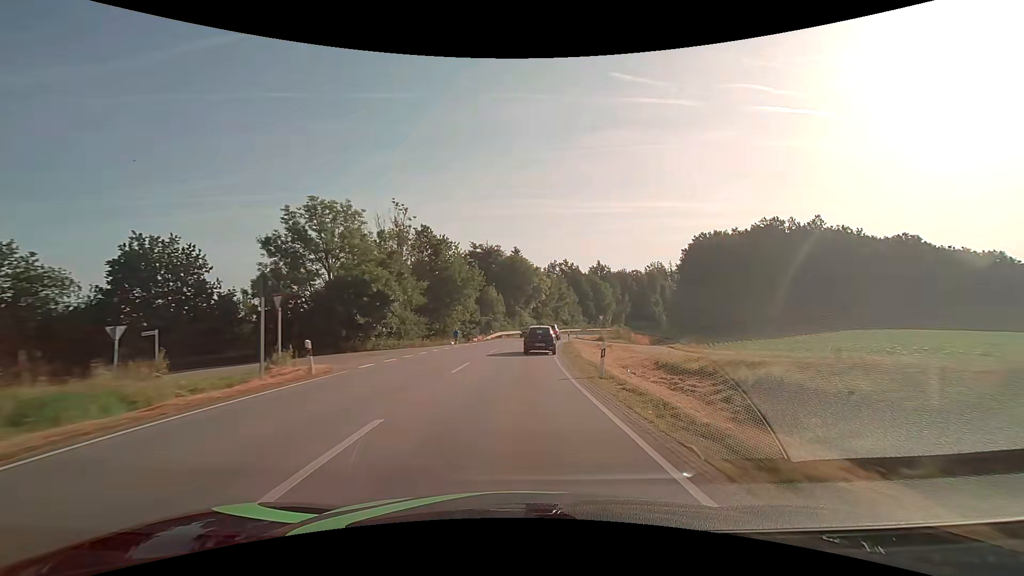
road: secondary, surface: asphalt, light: Day
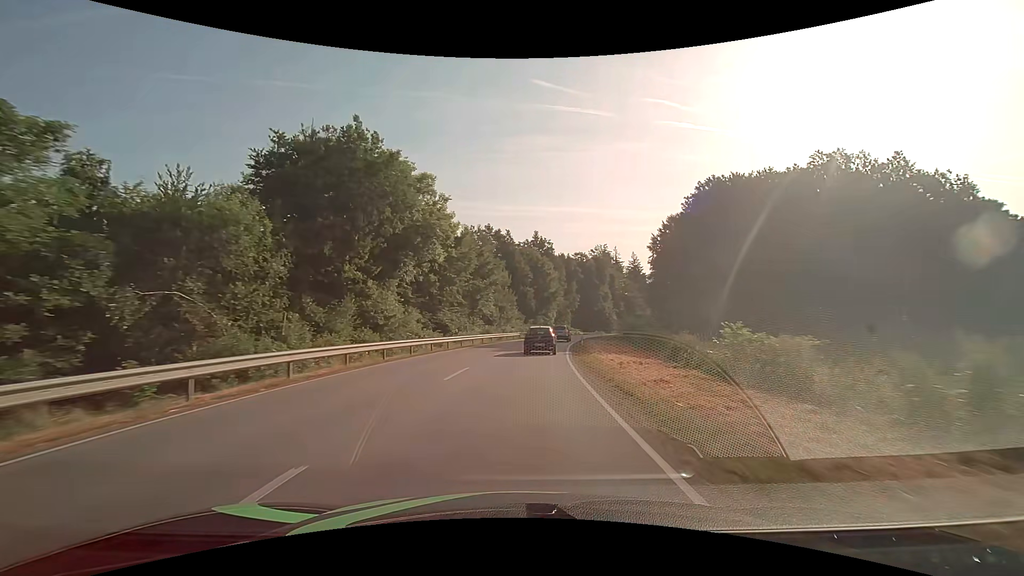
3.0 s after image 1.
(+4.7, +61.8) m; +10°
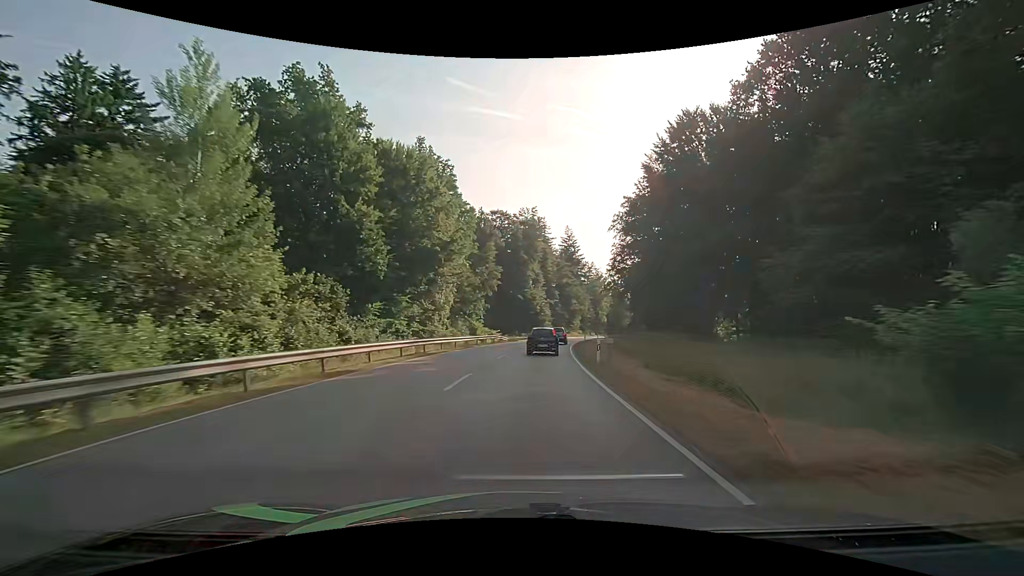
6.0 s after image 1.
(+5.4, +61.4) m; +10°
(0, +10) (+1, +20) (+1, +30) (+2, +40) (+4, +50) (+5, +60) (+7, +70) (+9, +79) (+11, +89) (+13, +99) m
